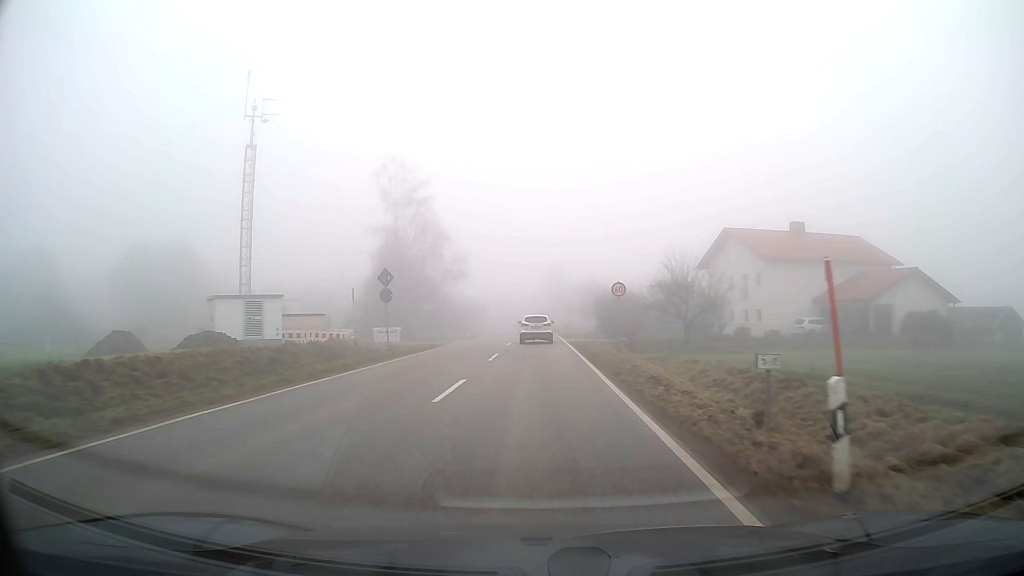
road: tertiary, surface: asphalt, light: Day
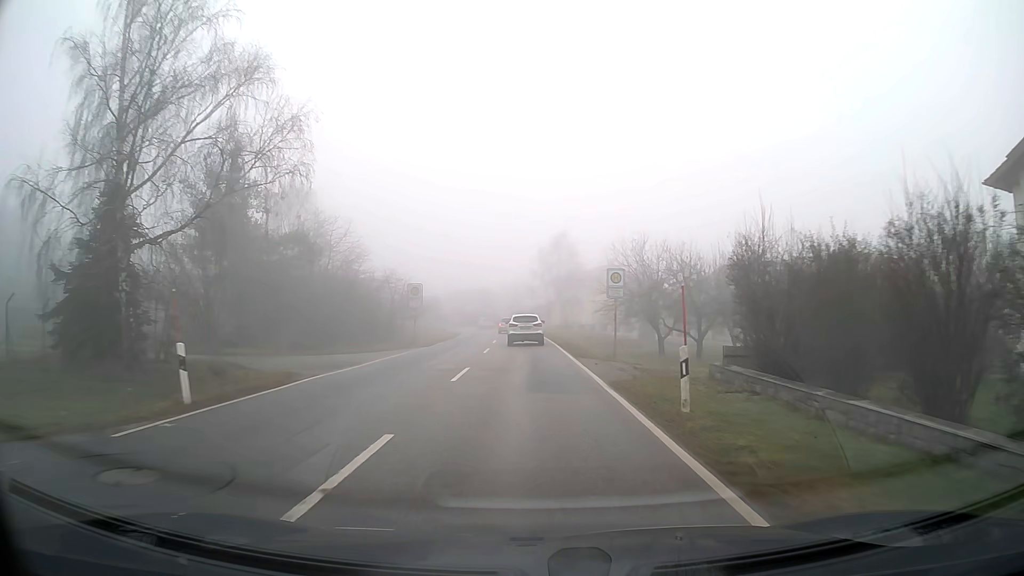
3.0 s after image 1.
(+0.3, +43.1) m; 0°
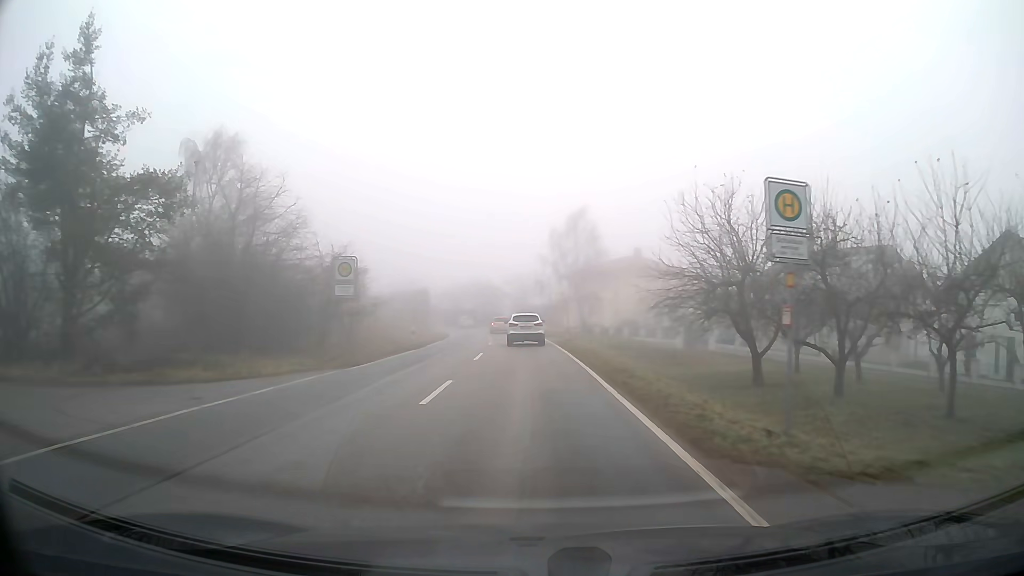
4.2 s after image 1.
(-0.1, +16.4) m; -1°
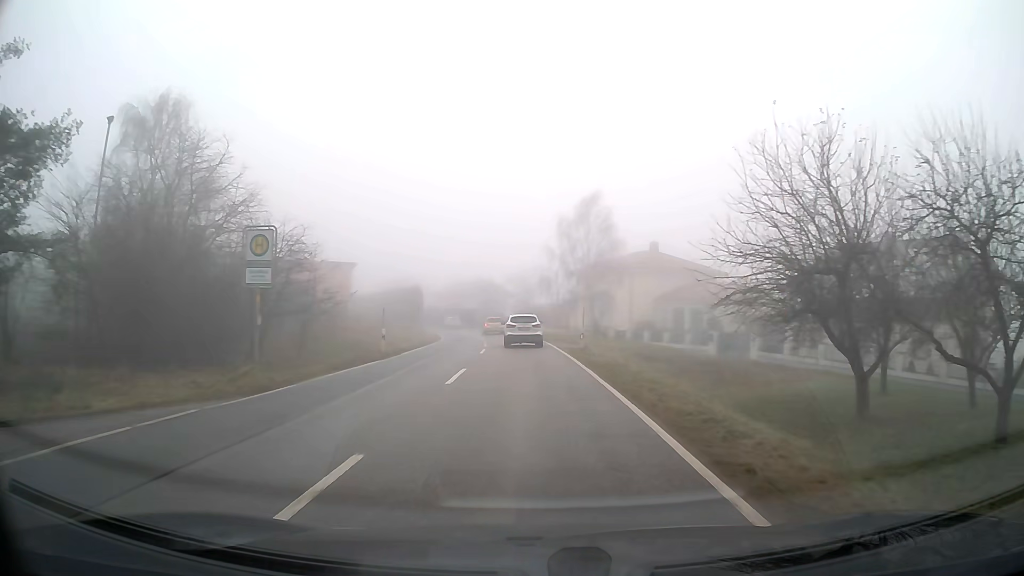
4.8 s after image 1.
(0.0, +8.0) m; 0°
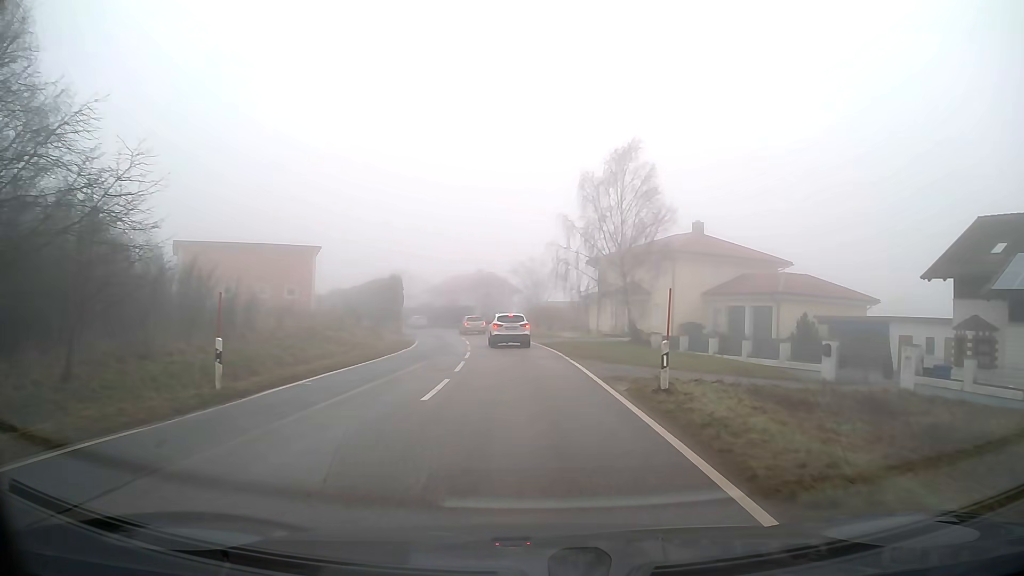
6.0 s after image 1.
(-0.1, +15.5) m; -1°
